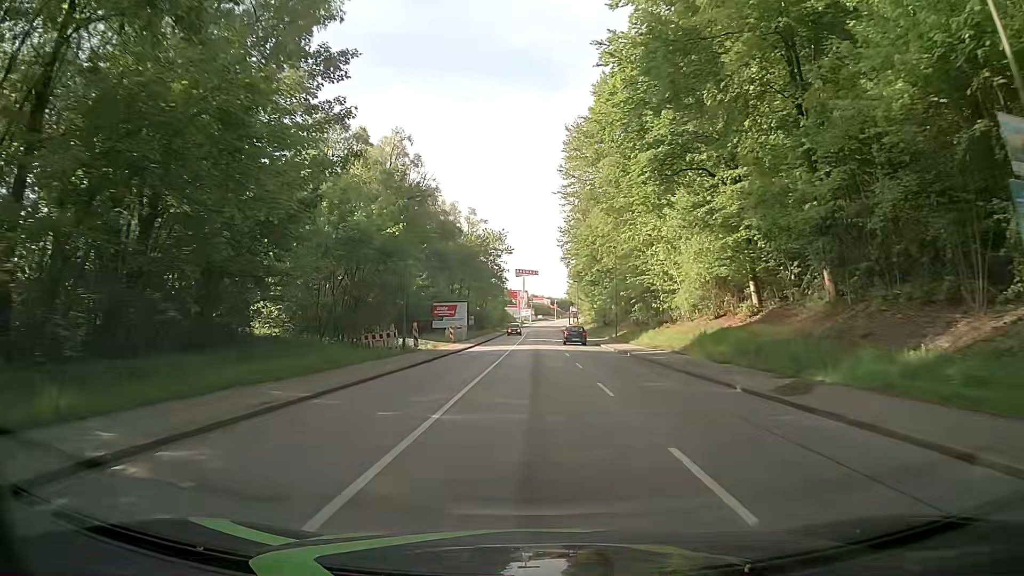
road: tertiary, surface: asphalt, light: Day
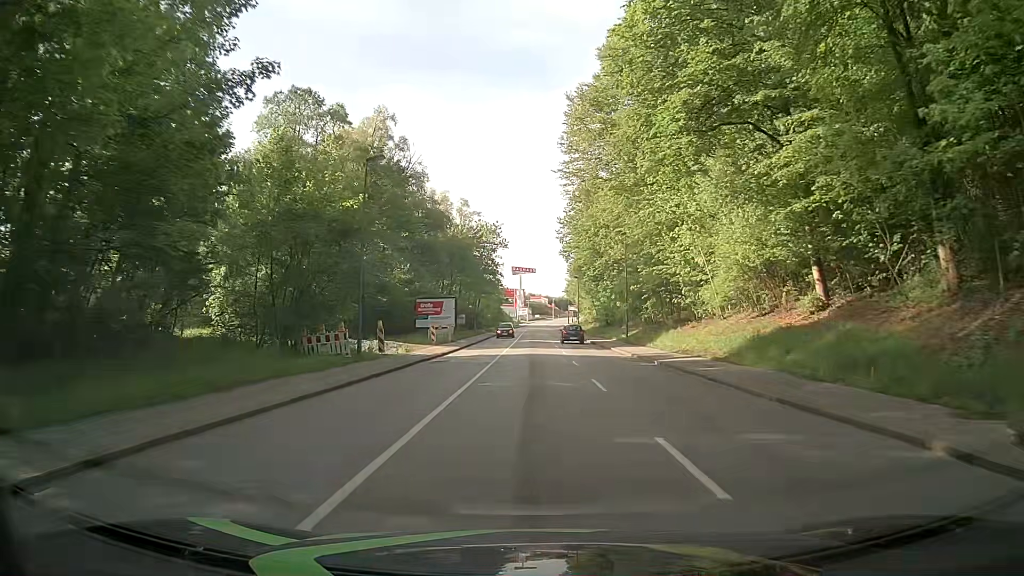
(+0.1, +8.3) m; 0°
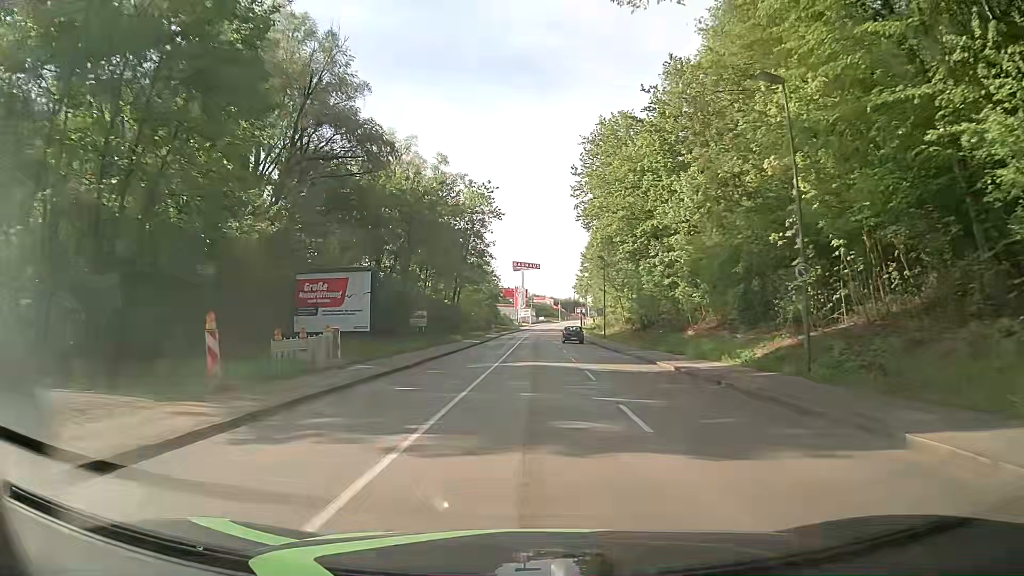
(0.0, +32.4) m; -1°
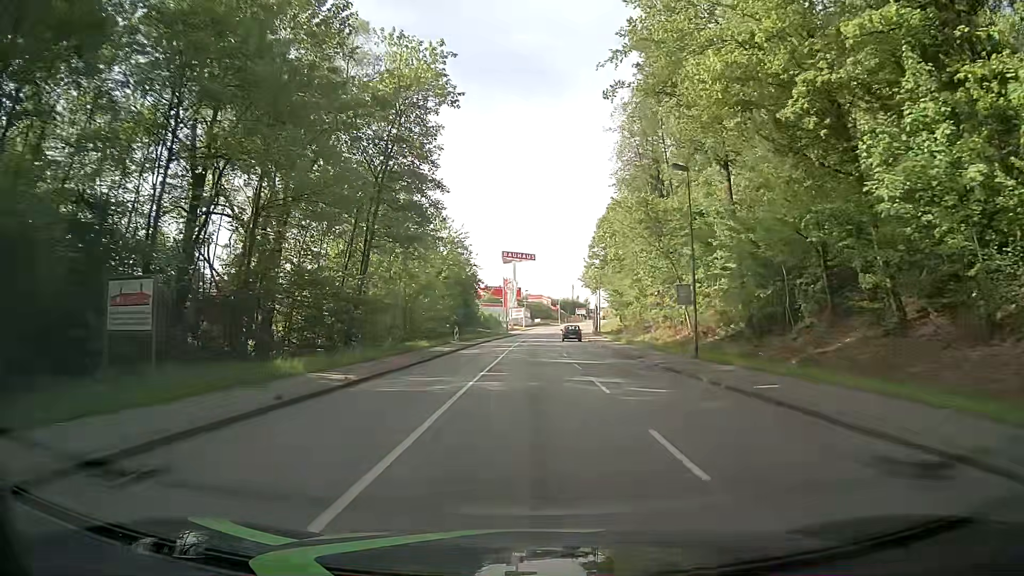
(+0.5, +38.8) m; +1°
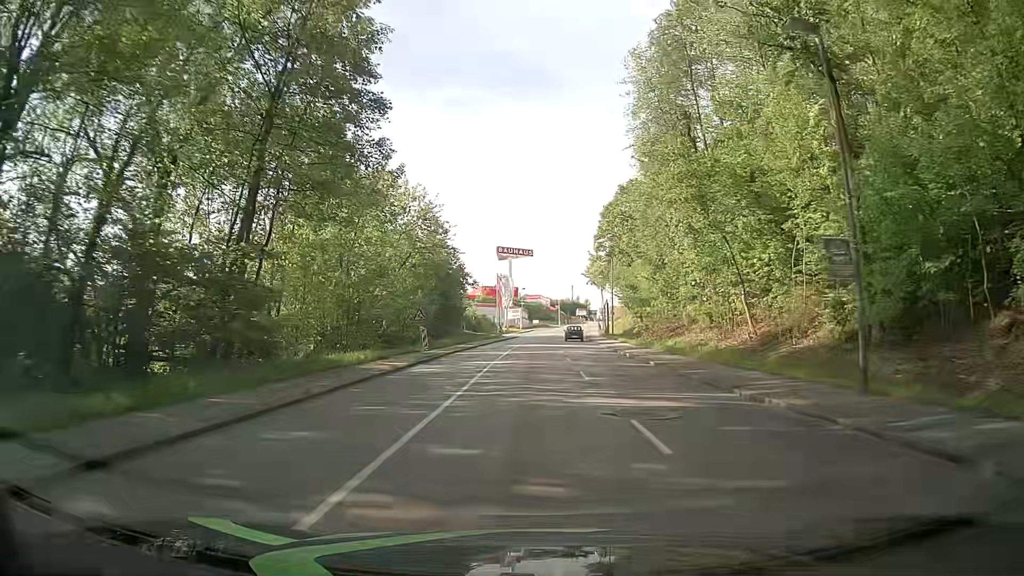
(+0.1, +14.7) m; +1°
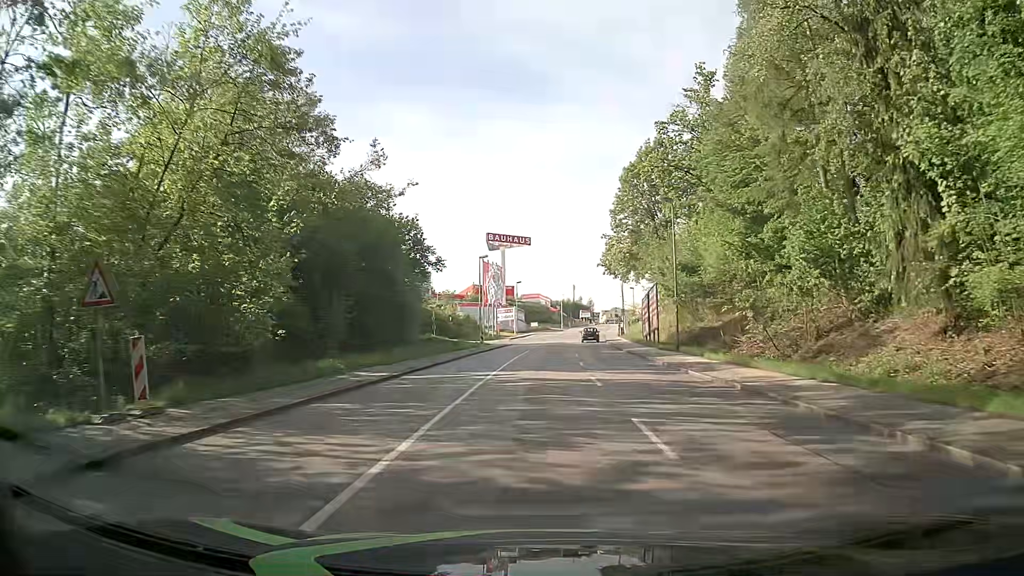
(-0.1, +29.3) m; 0°
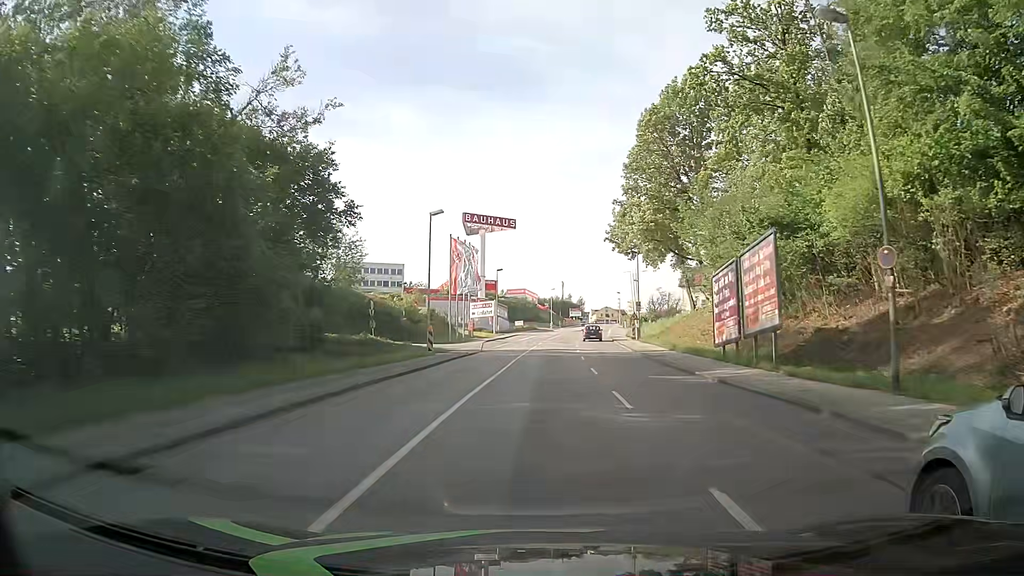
(+0.2, +22.6) m; +1°
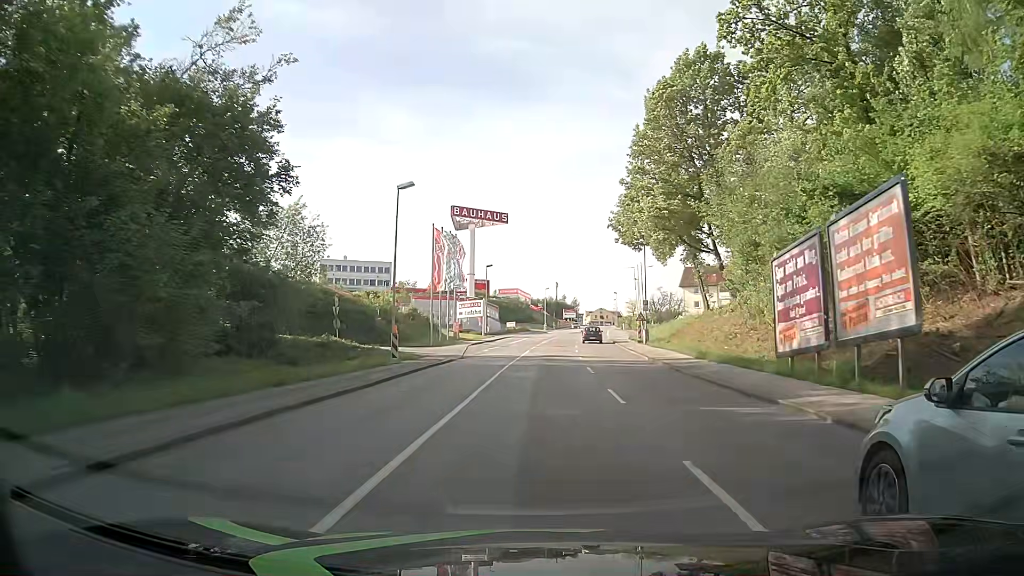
(0.0, +7.7) m; 0°
